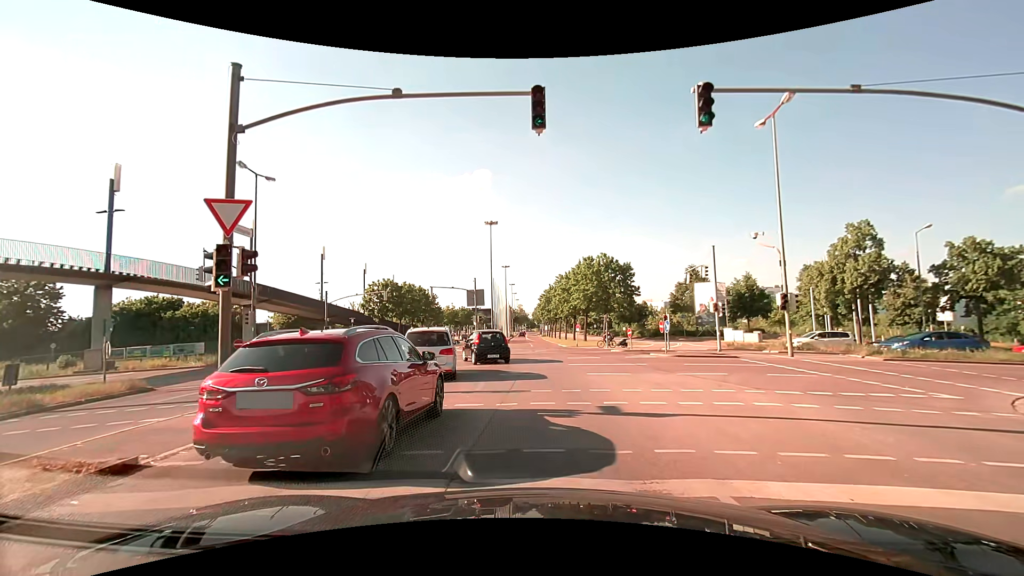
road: tertiary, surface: asphalt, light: Day
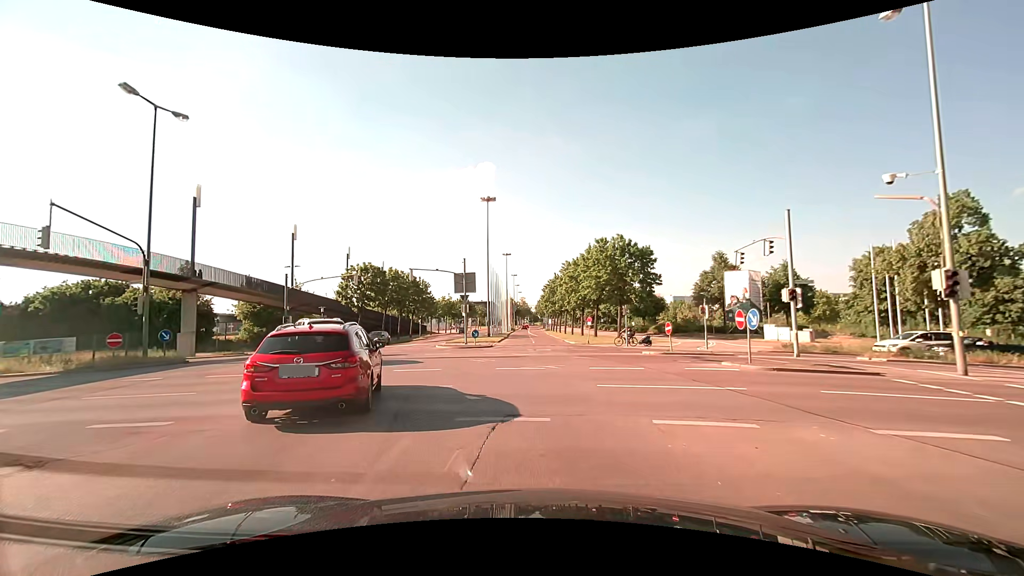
(0.0, +9.9) m; -1°
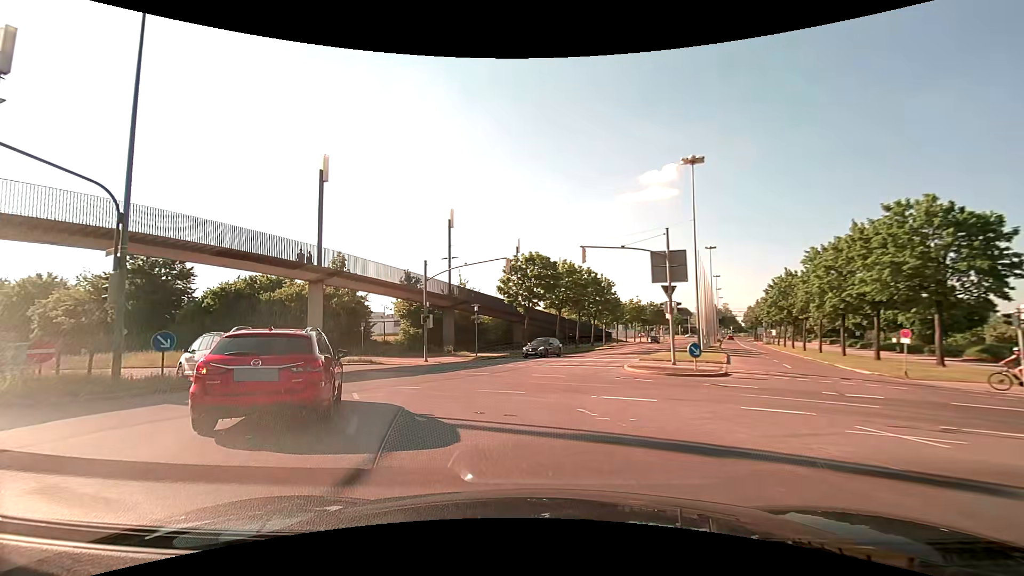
(-2.2, +14.4) m; -20°
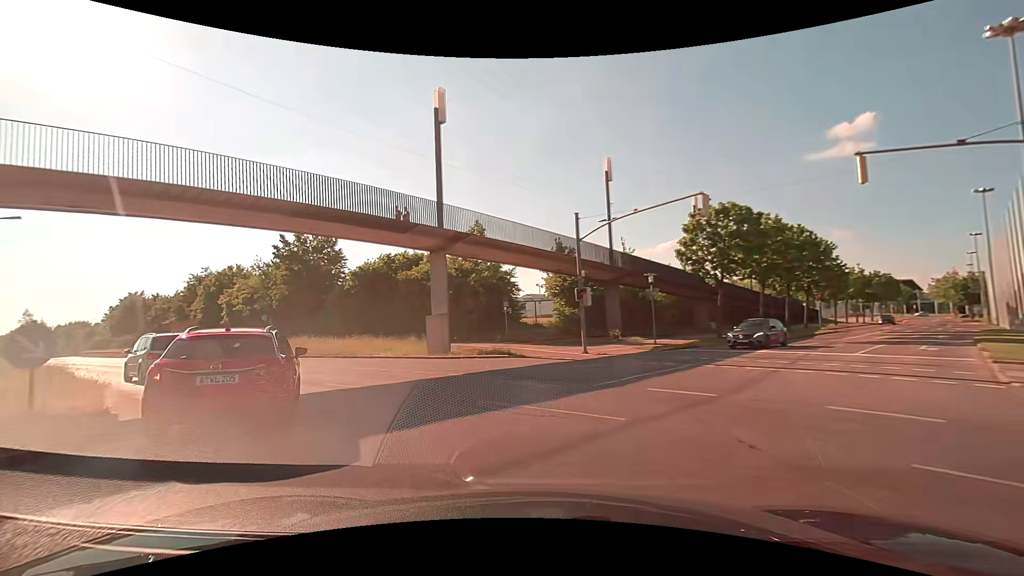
(-1.5, +9.9) m; -19°
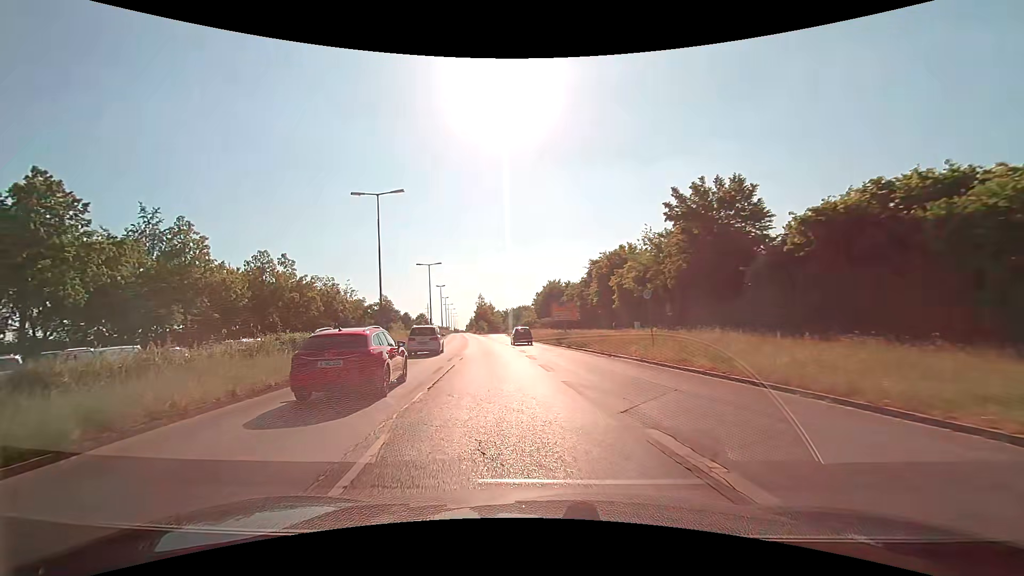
(-7.6, +18.1) m; -43°
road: primary
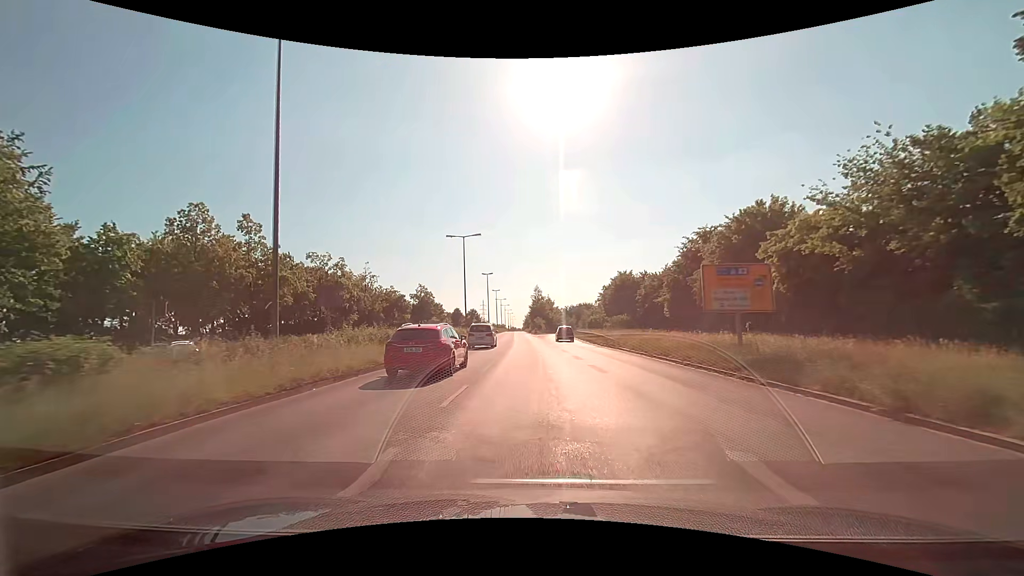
(-2.6, +25.5) m; -7°
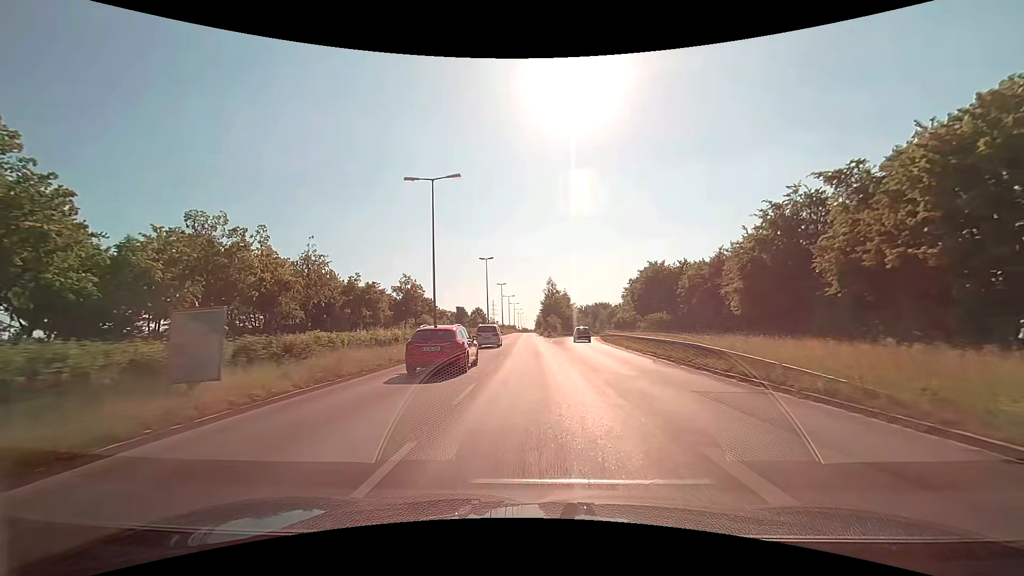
(-0.3, +24.4) m; -1°
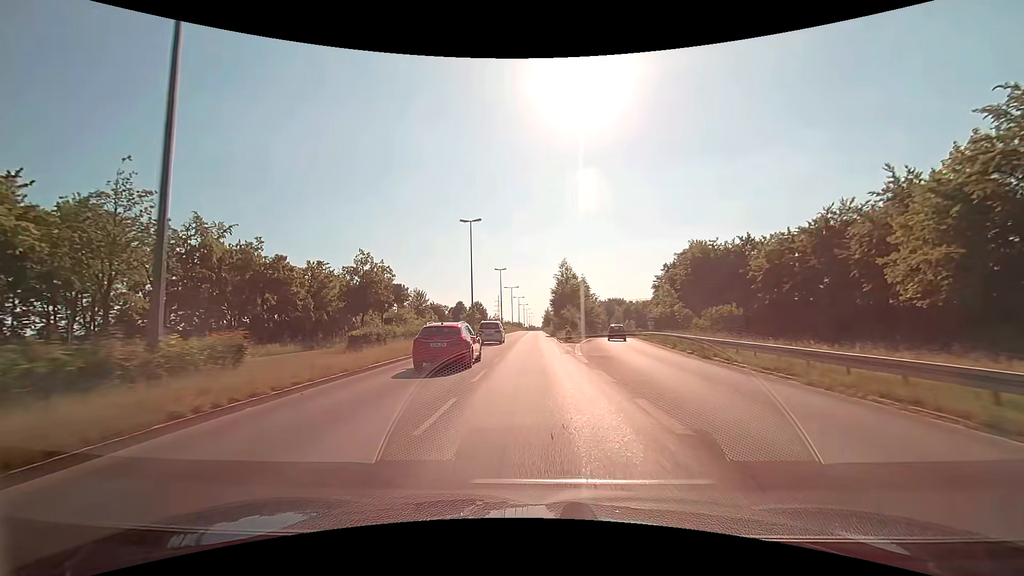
(-0.3, +27.2) m; -1°
(0, +10) (0, +20) (0, +30) (0, +40) (0, +50) (0, +60) (0, +70) (0, +80) (0, +90) (0, +100) m
